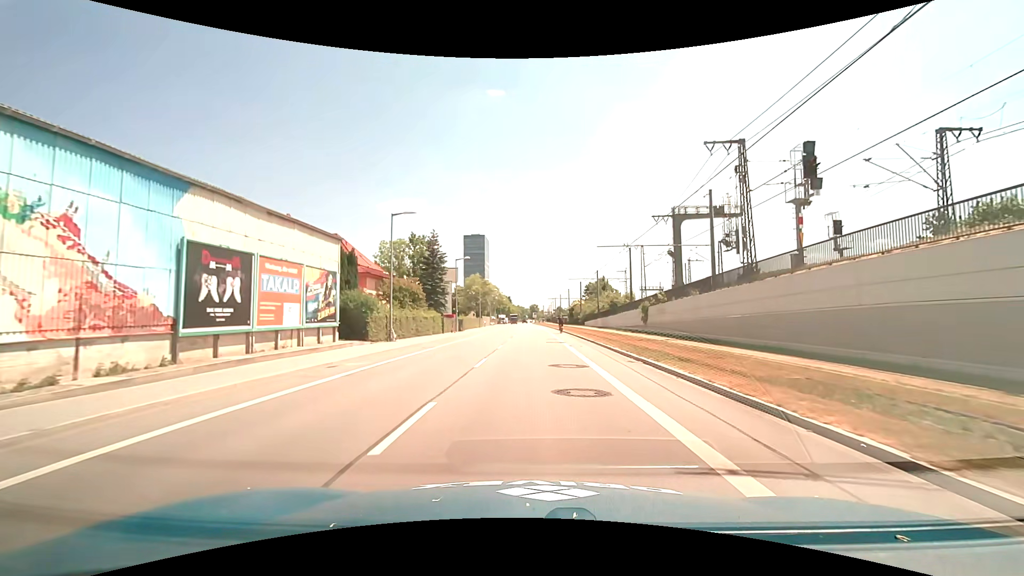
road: unclassified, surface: asphalt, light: Day
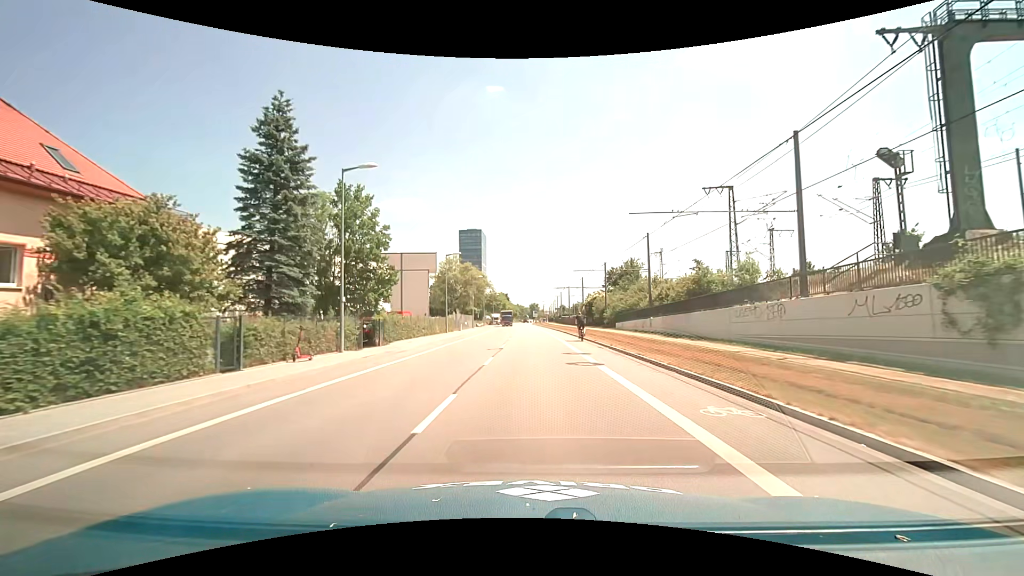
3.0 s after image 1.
(+0.1, +34.8) m; 0°
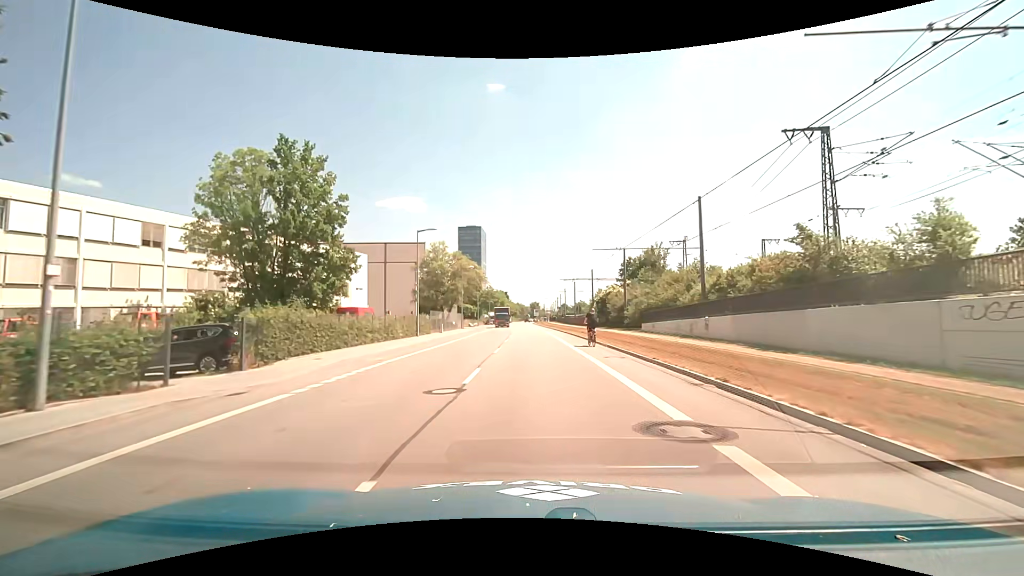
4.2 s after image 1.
(-0.1, +13.7) m; 0°
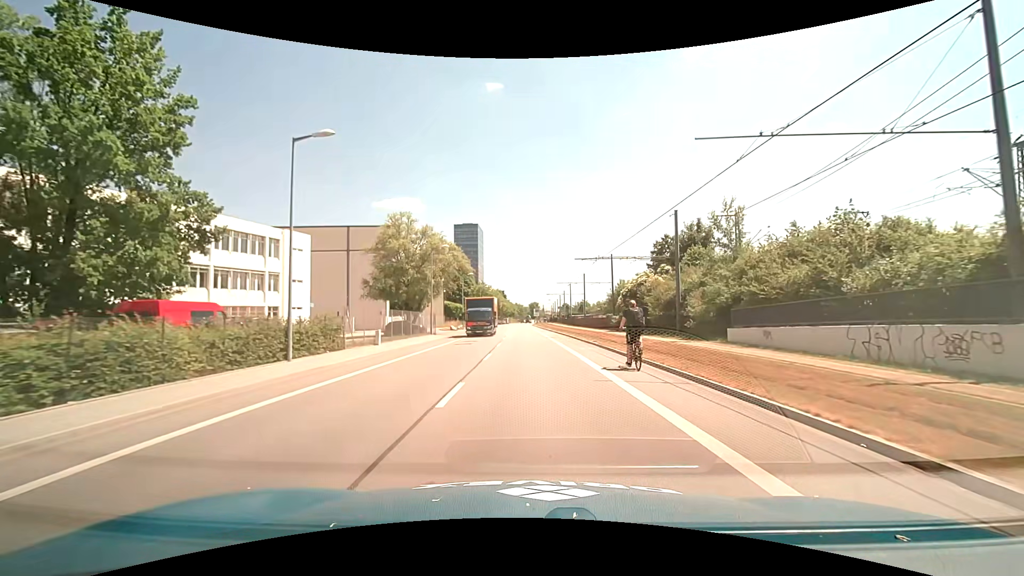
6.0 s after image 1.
(0.0, +20.5) m; 0°
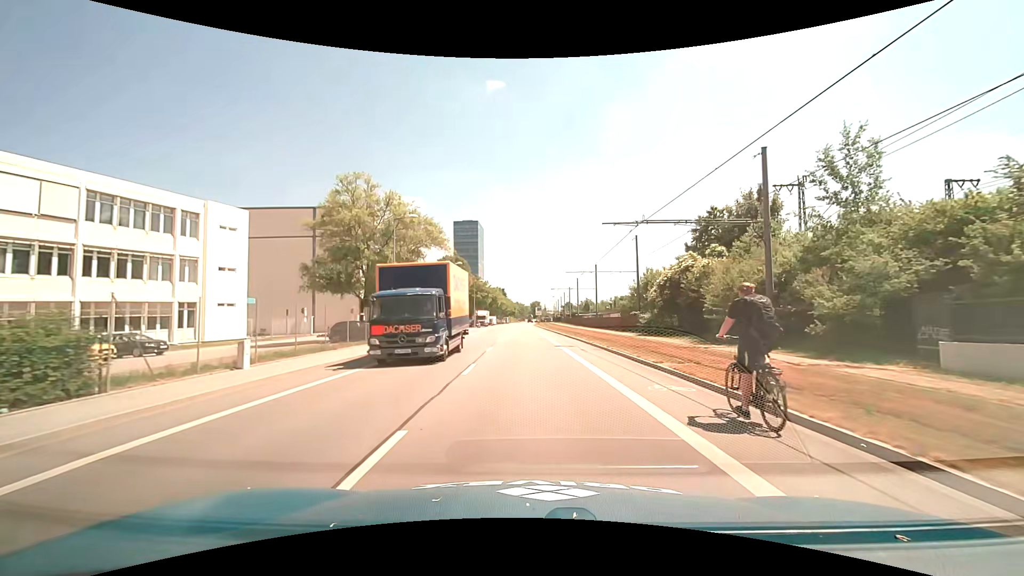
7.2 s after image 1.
(0.0, +13.6) m; 0°
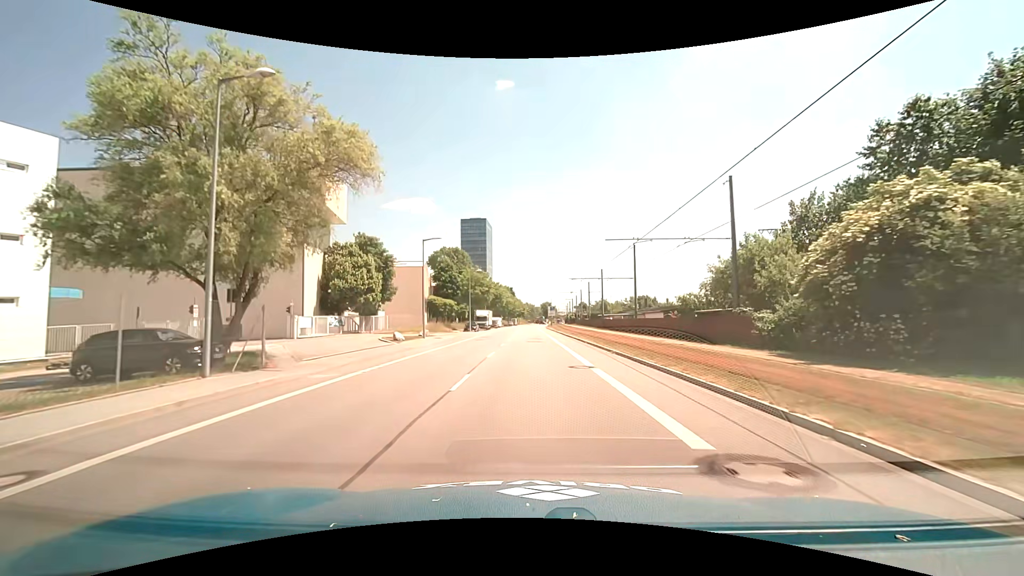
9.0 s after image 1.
(-0.2, +20.3) m; -1°
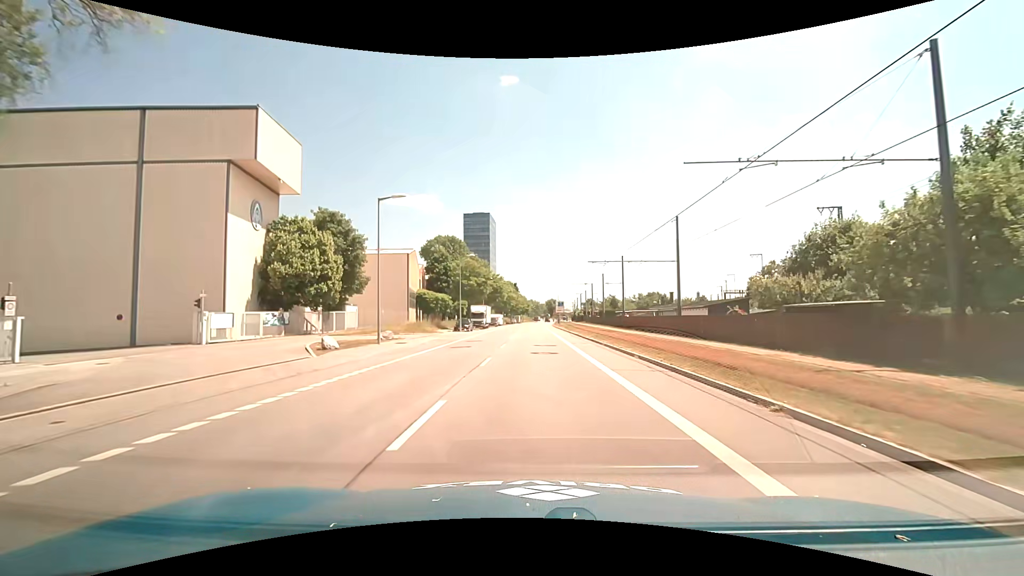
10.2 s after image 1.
(0.0, +13.5) m; 0°
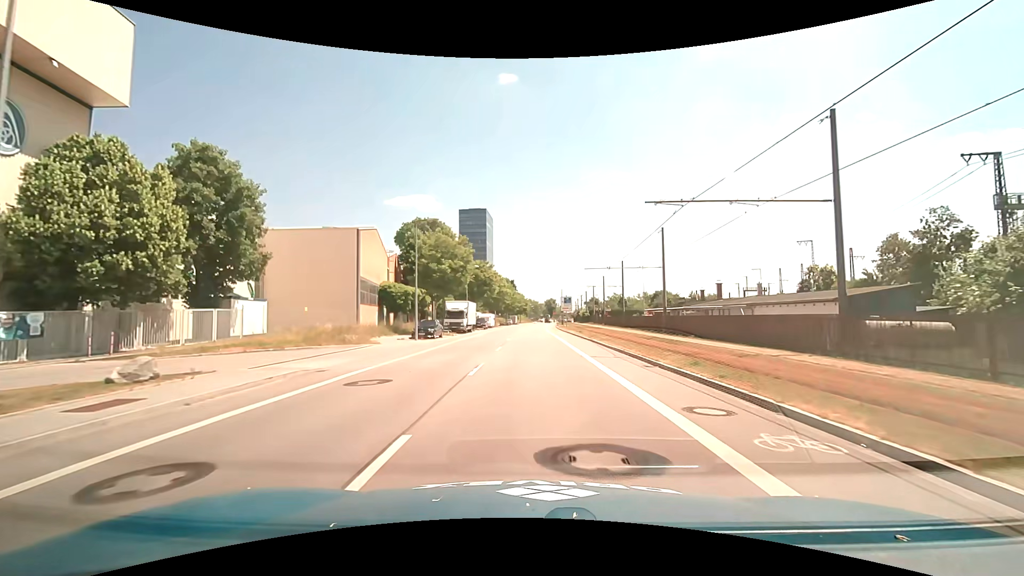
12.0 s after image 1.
(+0.1, +20.3) m; +1°
(0, +10) (0, +20) (0, +30) (-1, +40) (-1, +50) (-1, +60) (-1, +70) (0, +80) (0, +90) (0, +100) m
